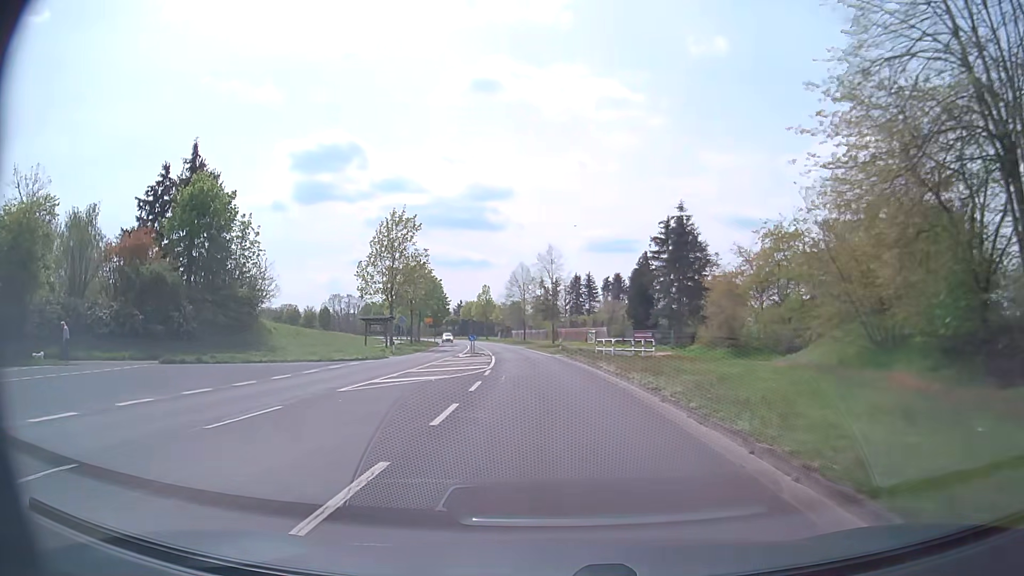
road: secondary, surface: asphalt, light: Day
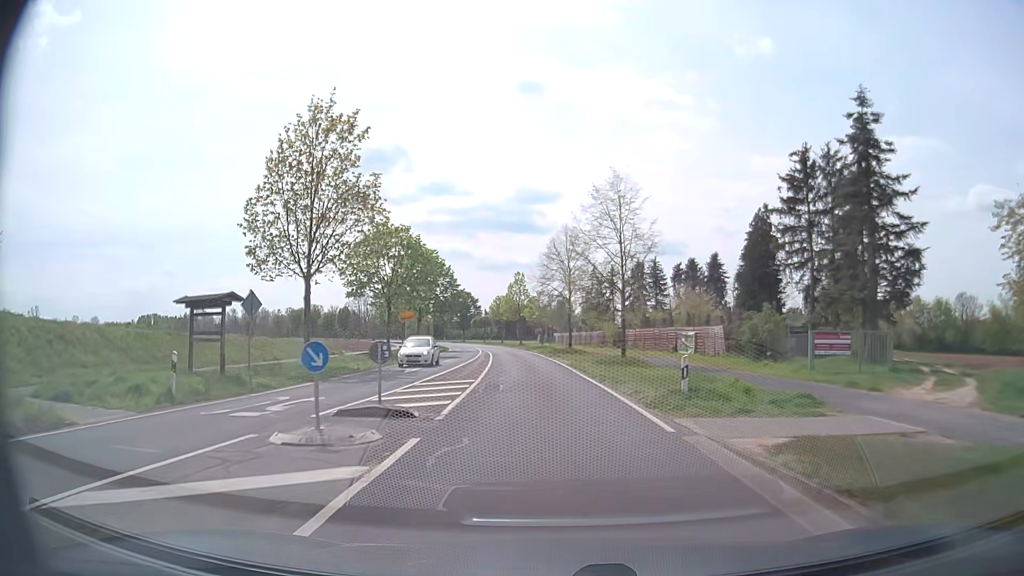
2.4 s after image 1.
(-1.0, +31.6) m; -3°
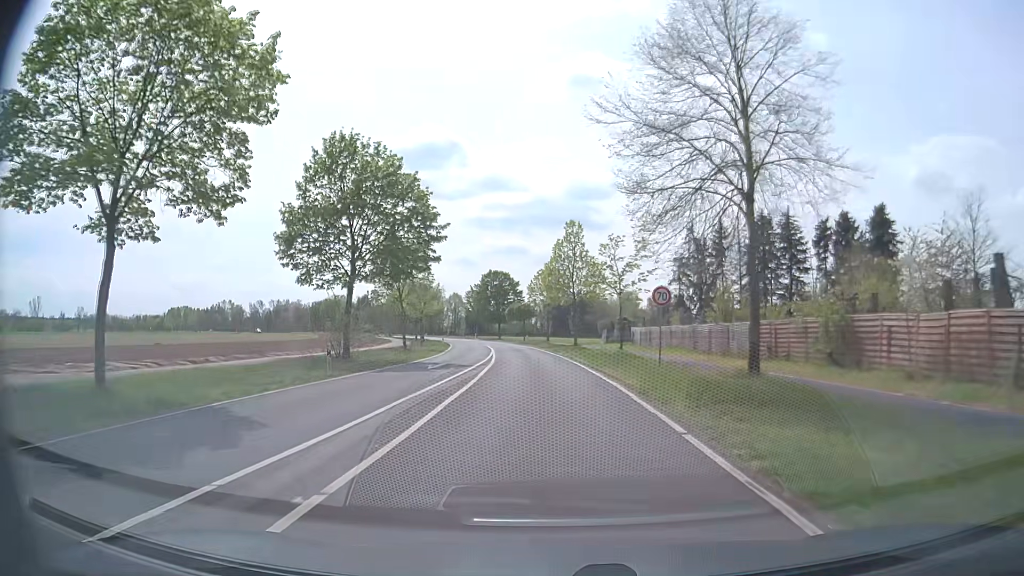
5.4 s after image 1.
(-2.1, +39.6) m; -6°
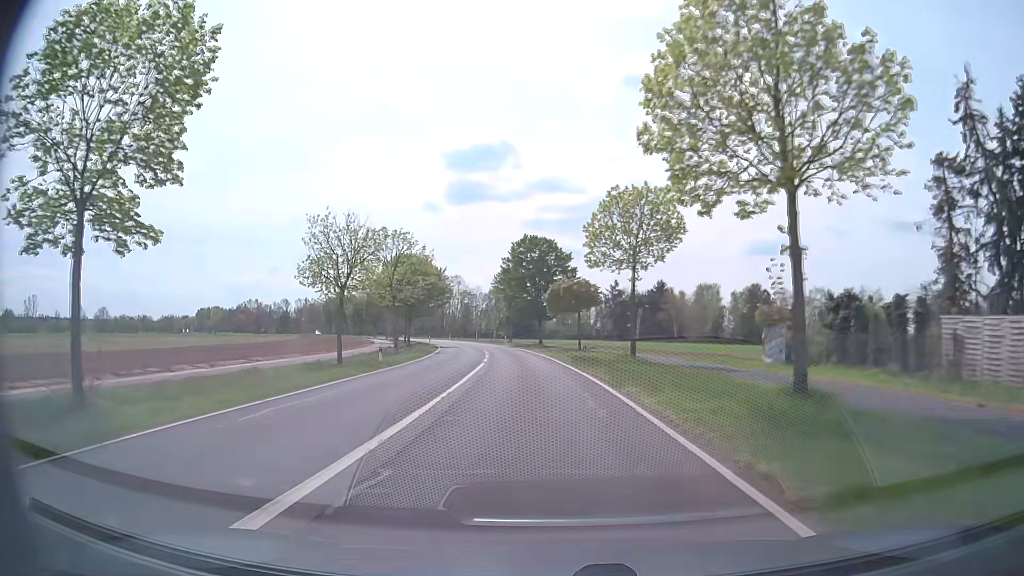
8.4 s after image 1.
(-1.3, +42.4) m; -4°
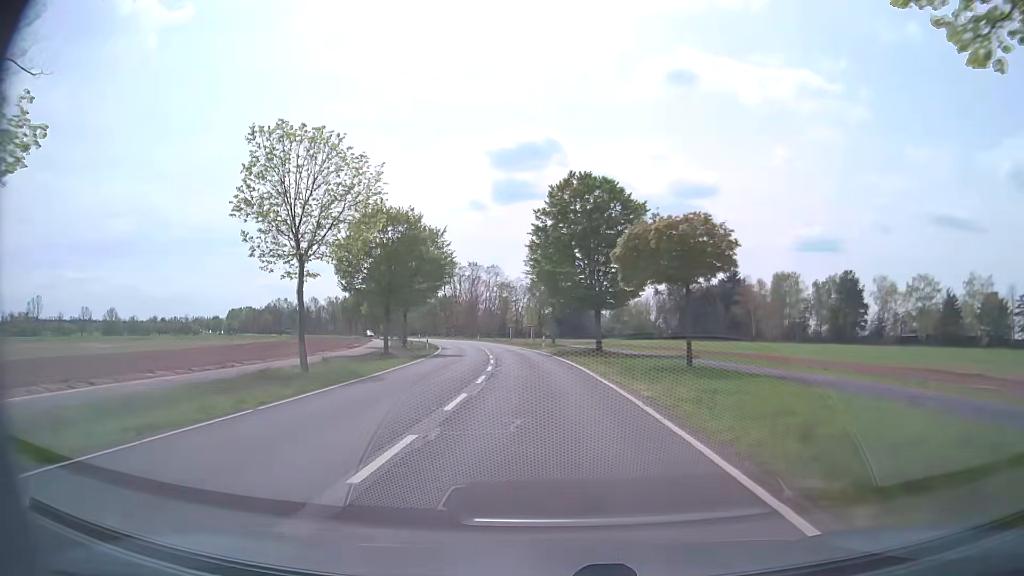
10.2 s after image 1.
(-1.0, +27.5) m; -4°
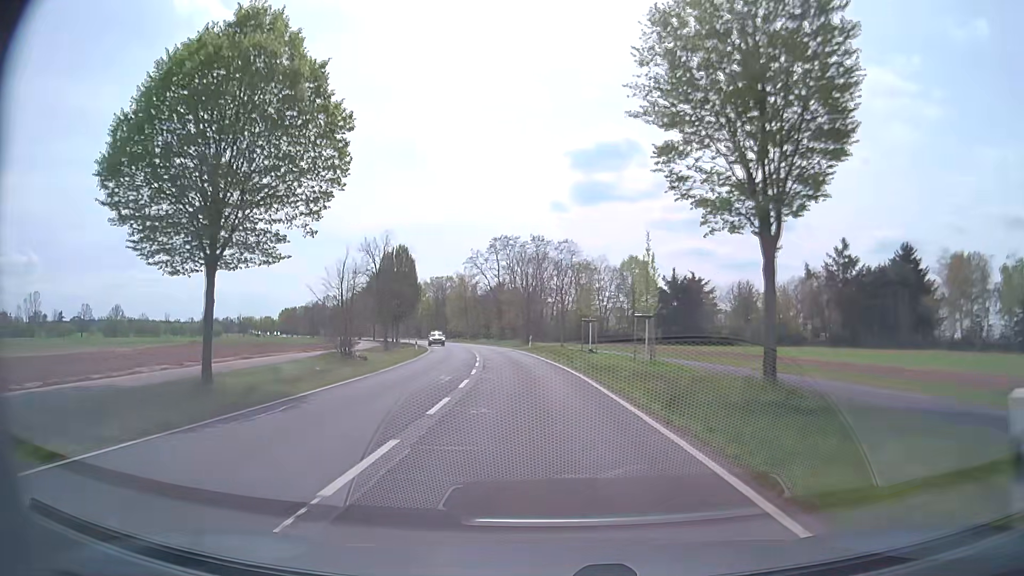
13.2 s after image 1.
(-2.9, +48.9) m; -7°
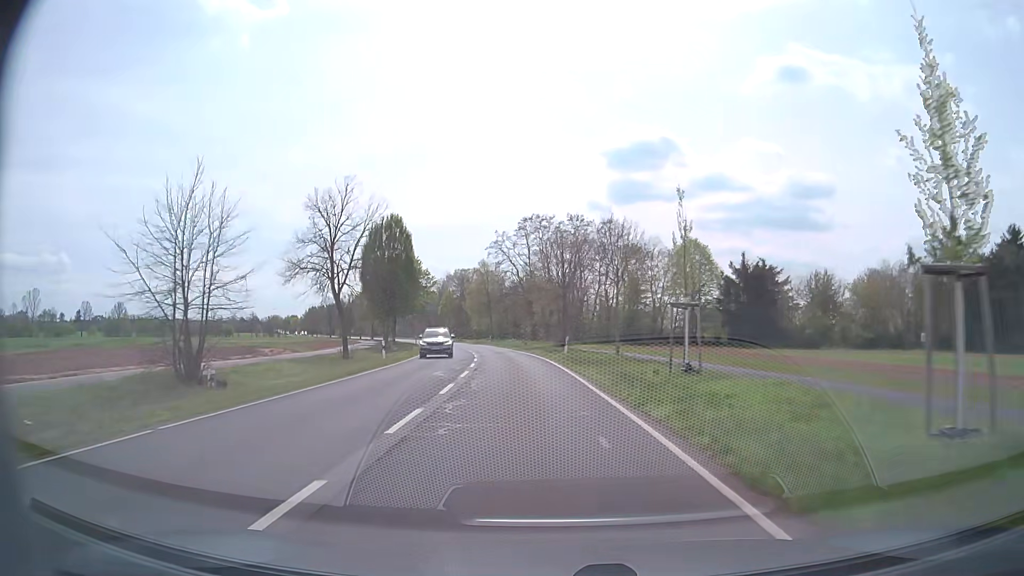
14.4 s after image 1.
(-0.5, +20.5) m; -3°
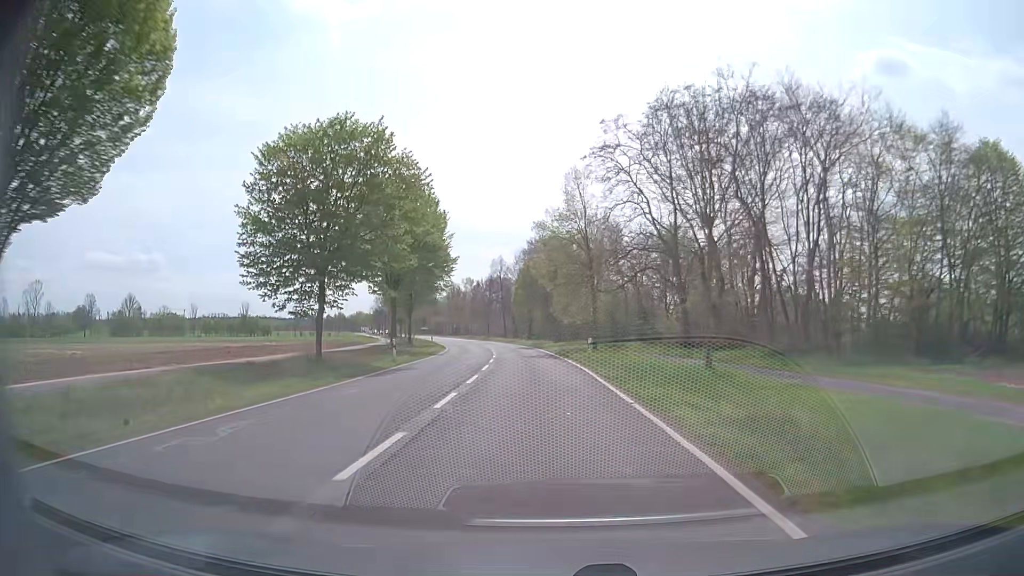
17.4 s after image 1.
(-4.3, +51.0) m; -9°
(0, +10) (-1, +20) (-1, +30) (-2, +40) (-3, +50) (-4, +60) (-6, +70) (-8, +79) (-10, +89) (-12, +99) m
